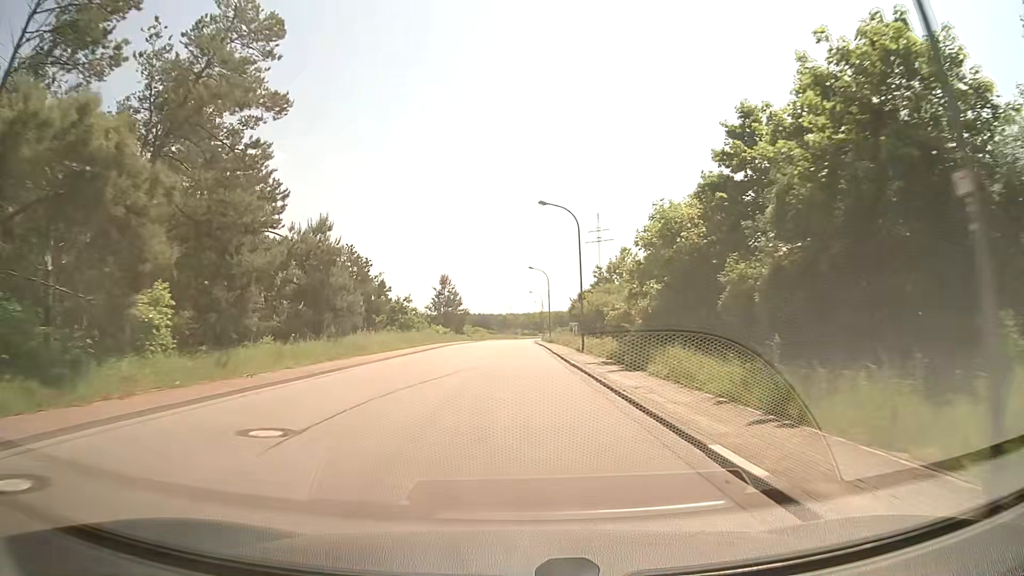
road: unclassified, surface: asphalt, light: Day
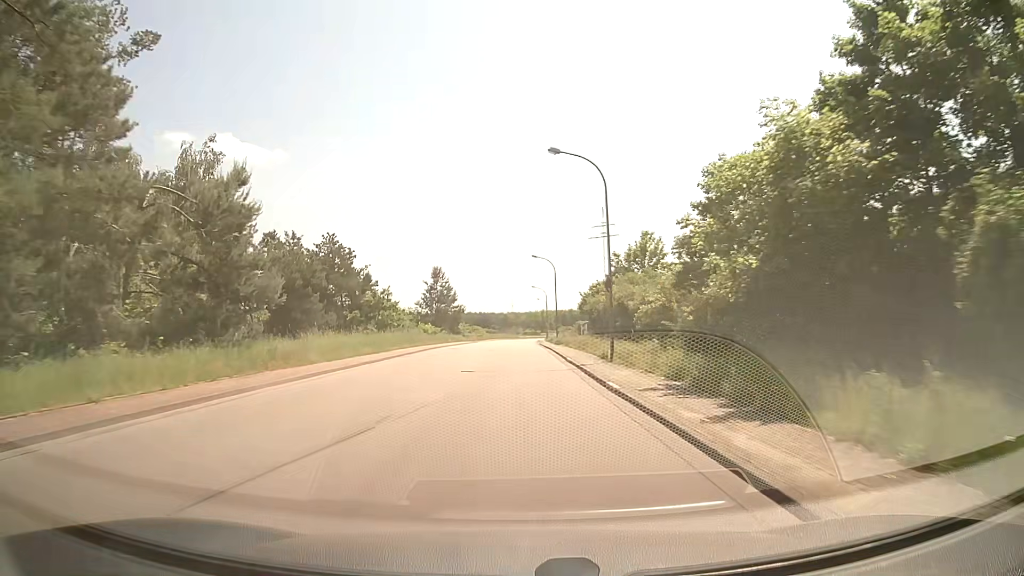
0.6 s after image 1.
(0.0, +10.5) m; 0°
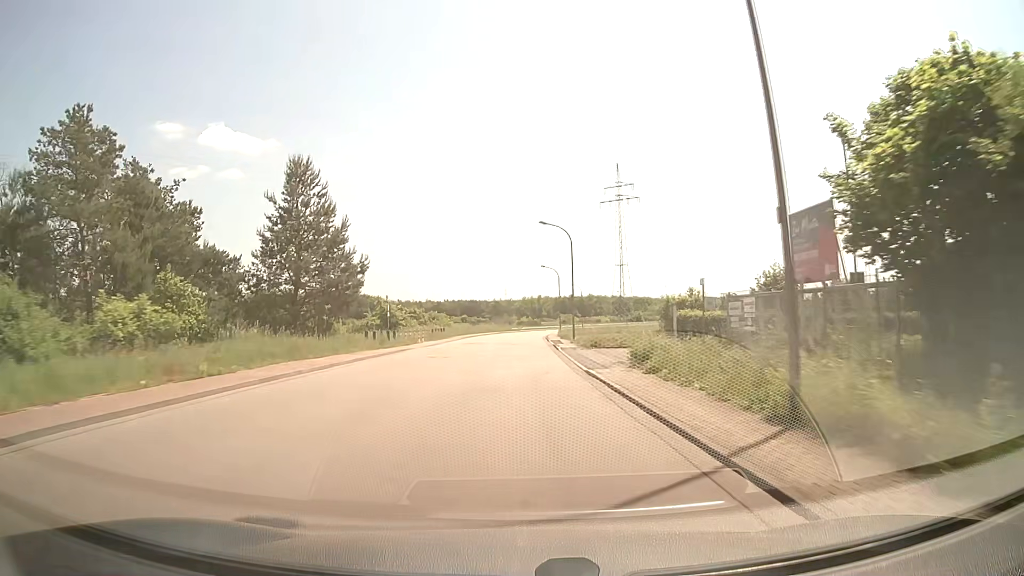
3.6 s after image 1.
(+0.2, +52.8) m; +1°
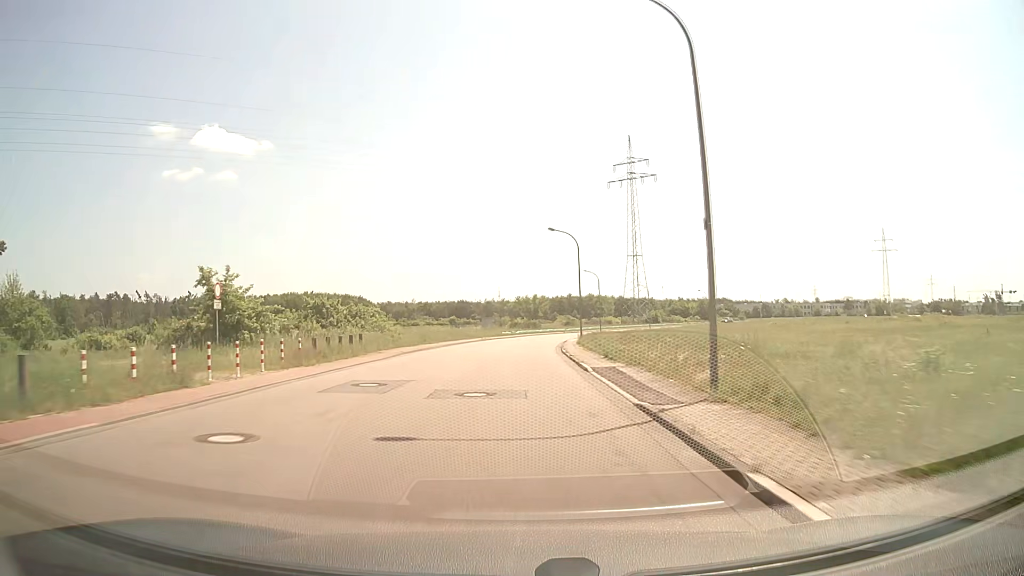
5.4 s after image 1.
(+0.1, +31.7) m; +1°
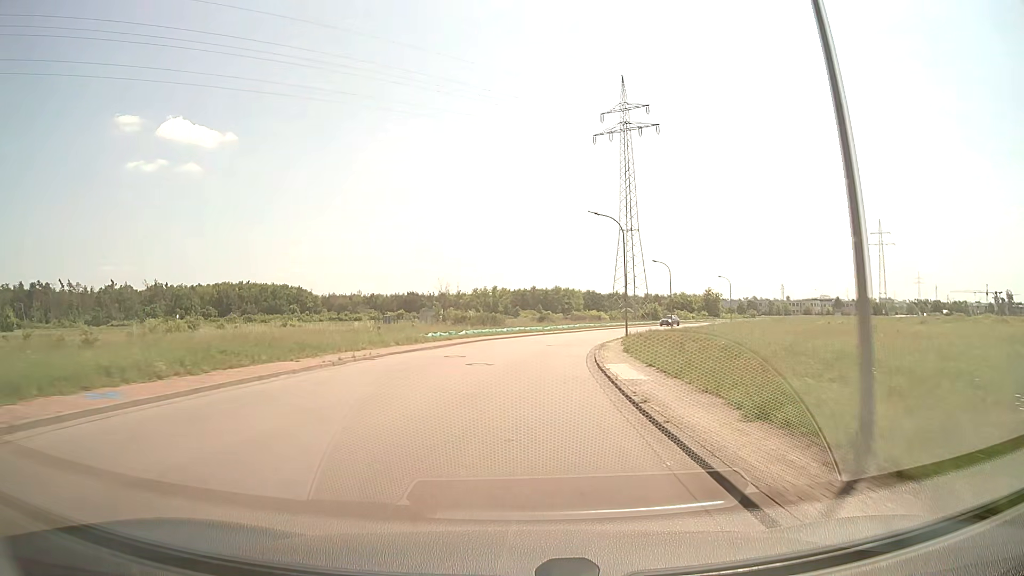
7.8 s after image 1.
(+0.7, +40.7) m; +3°
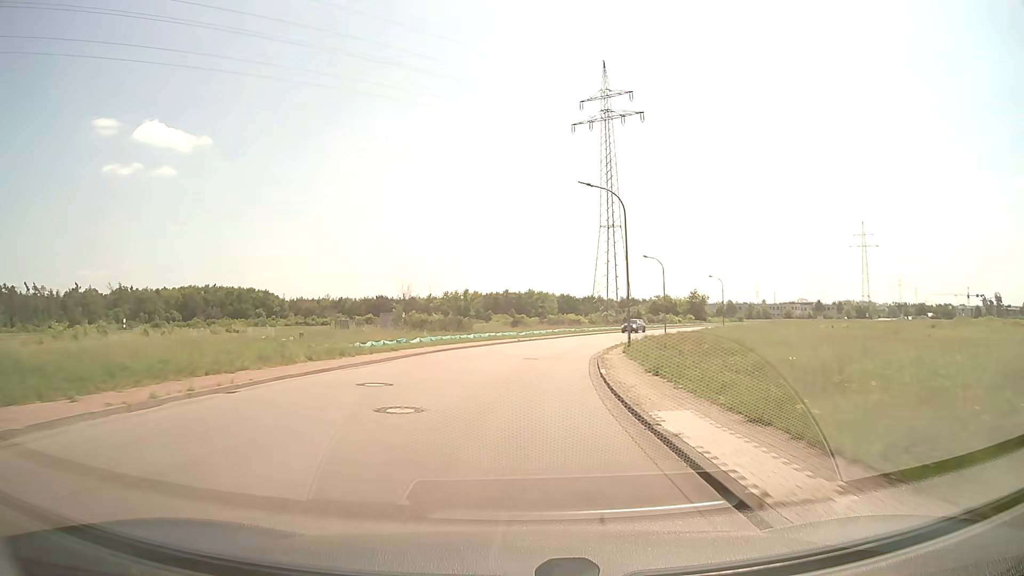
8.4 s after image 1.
(+0.2, +9.9) m; +2°
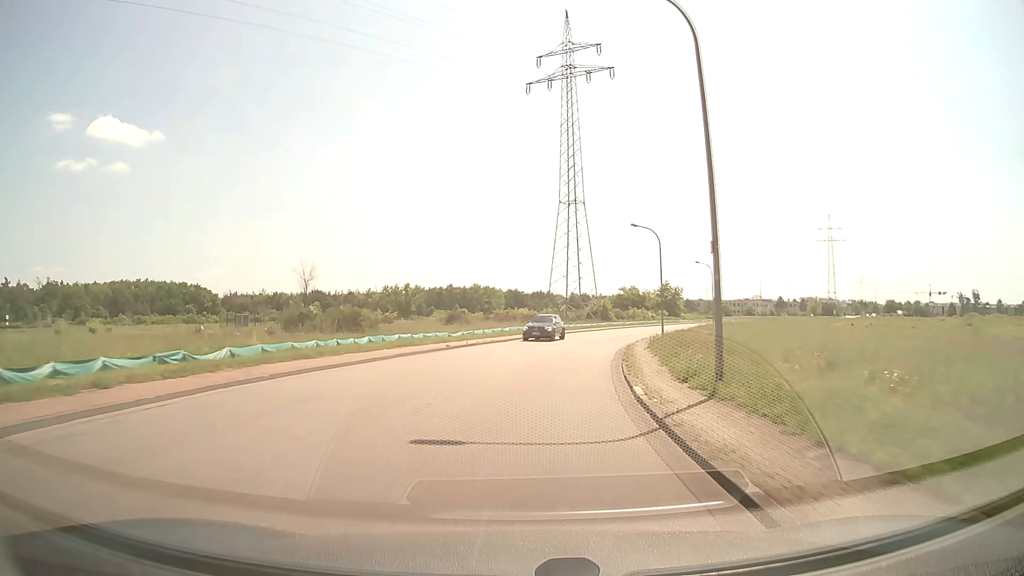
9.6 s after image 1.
(+0.7, +19.7) m; +4°
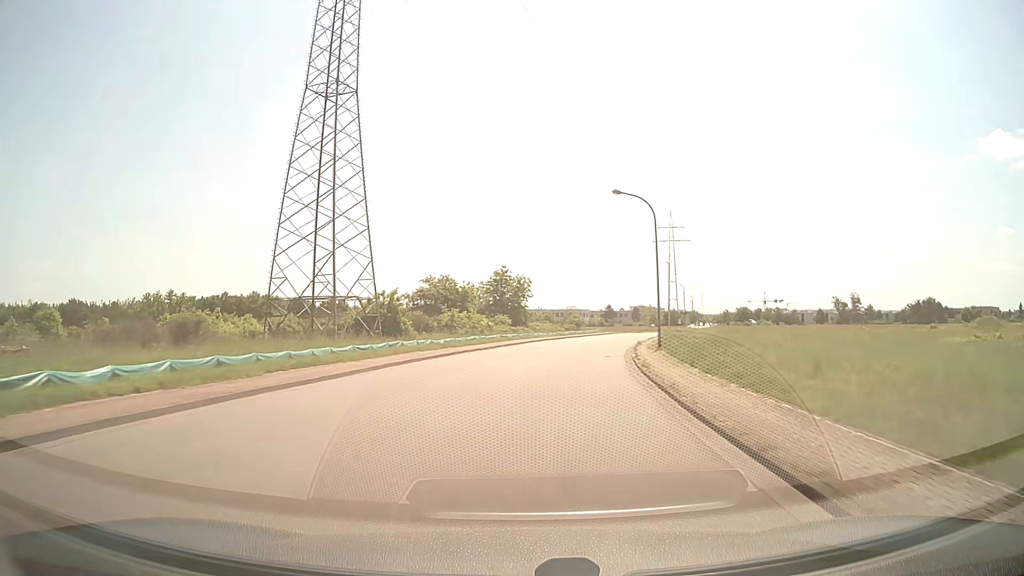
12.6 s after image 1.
(+7.0, +49.0) m; +17°
(0, +10) (+1, +20) (+3, +30) (+4, +40) (+7, +49) (+9, +59) (+12, +69) (+15, +78) (+17, +88) (+21, +97) m
